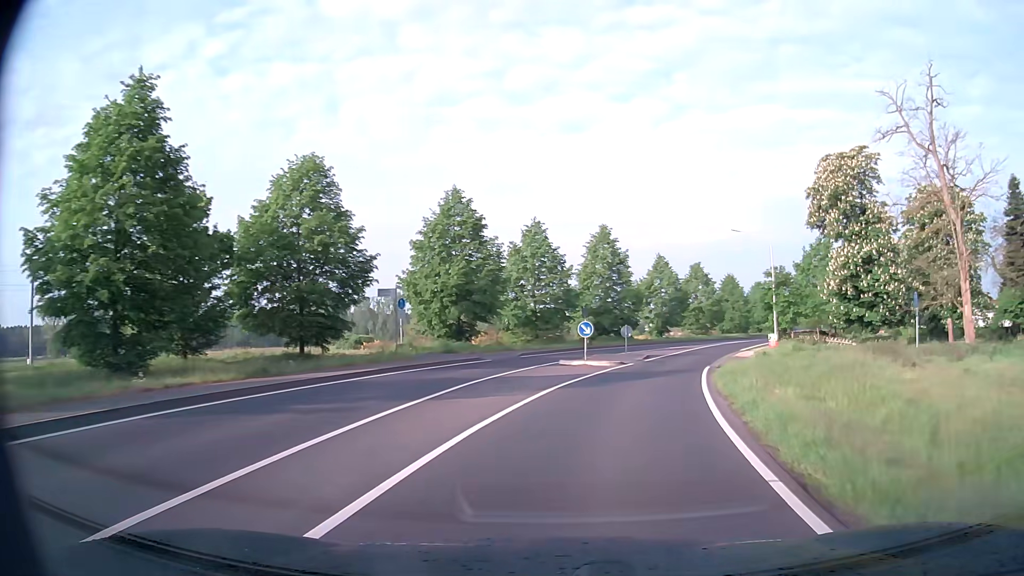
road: secondary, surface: asphalt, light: Day
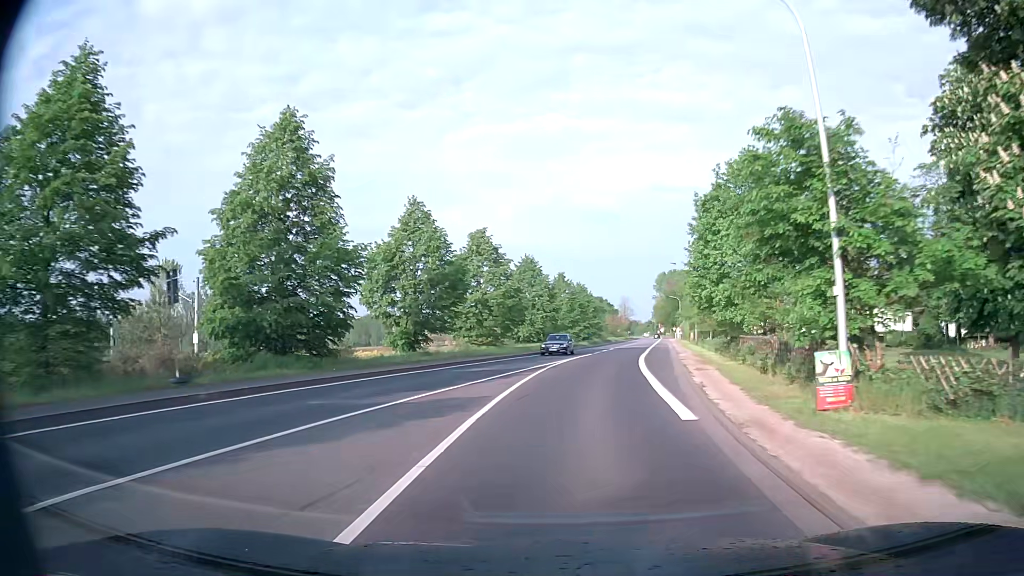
(+6.4, +33.3) m; +19°
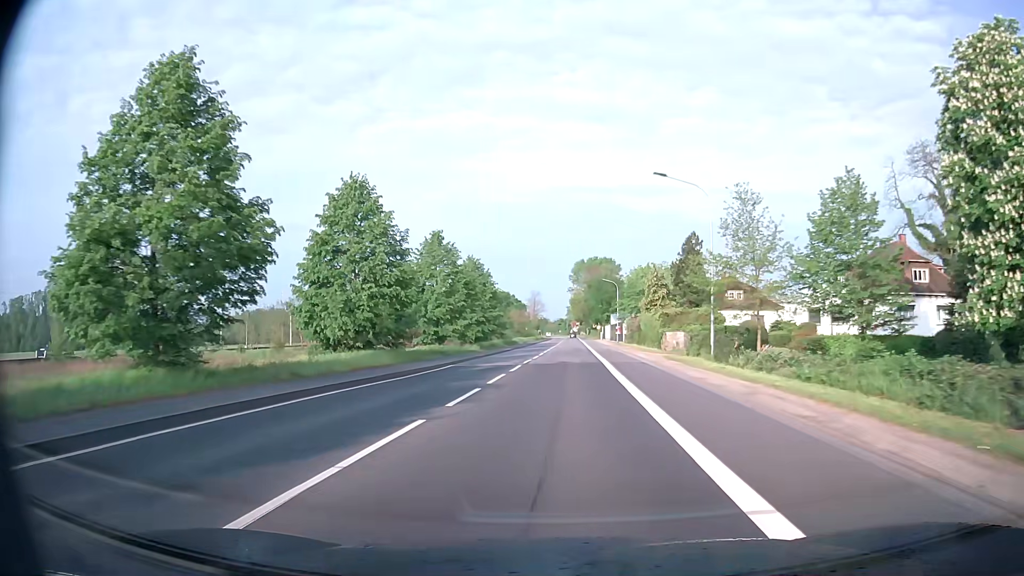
(+2.7, +35.7) m; +8°
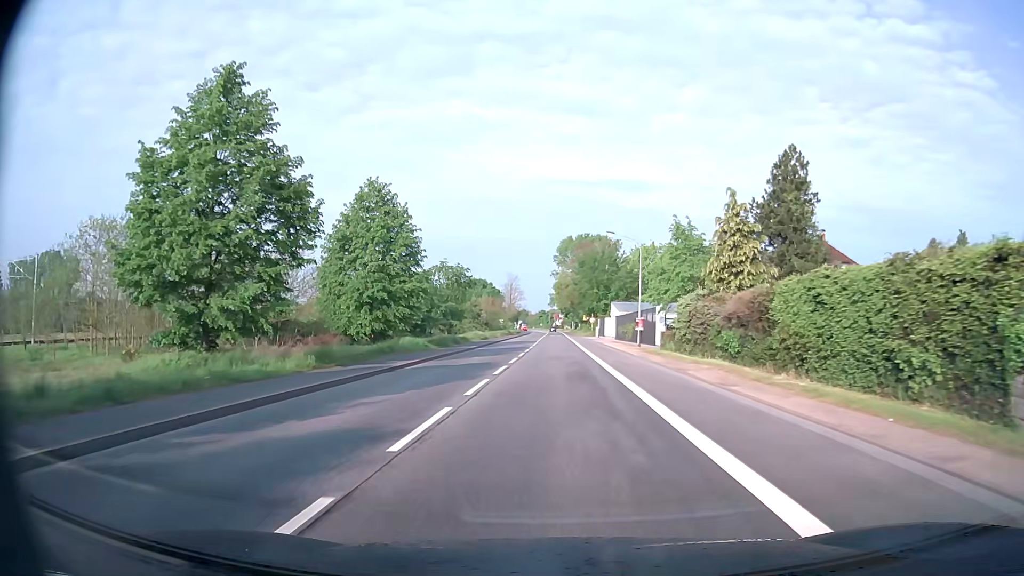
(+0.5, +35.3) m; +2°
(0, +10) (0, +20) (0, +30) (0, +40) (0, +50) (0, +60) (0, +70) (0, +80) (0, +90) (0, +100) m
